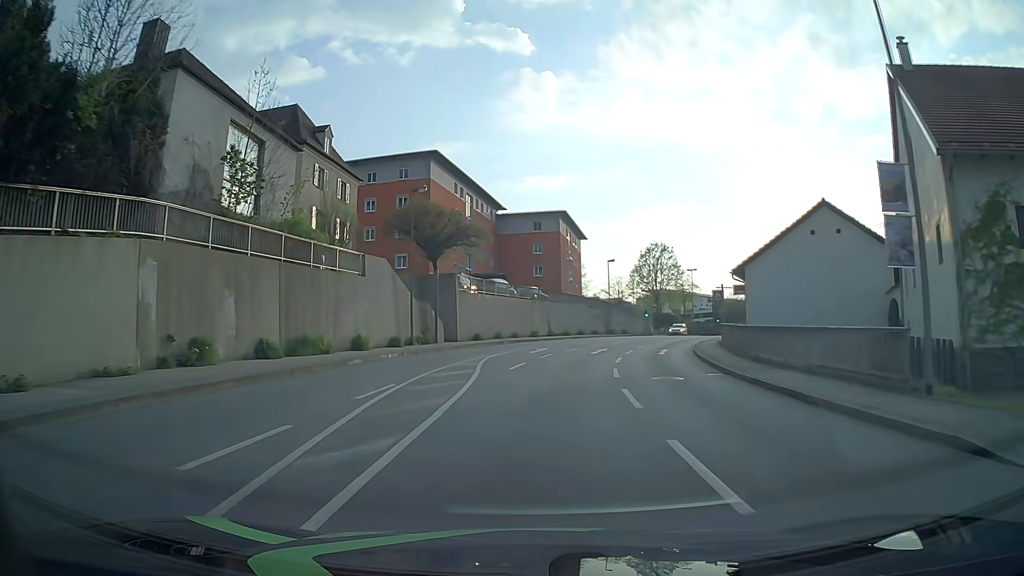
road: tertiary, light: Day
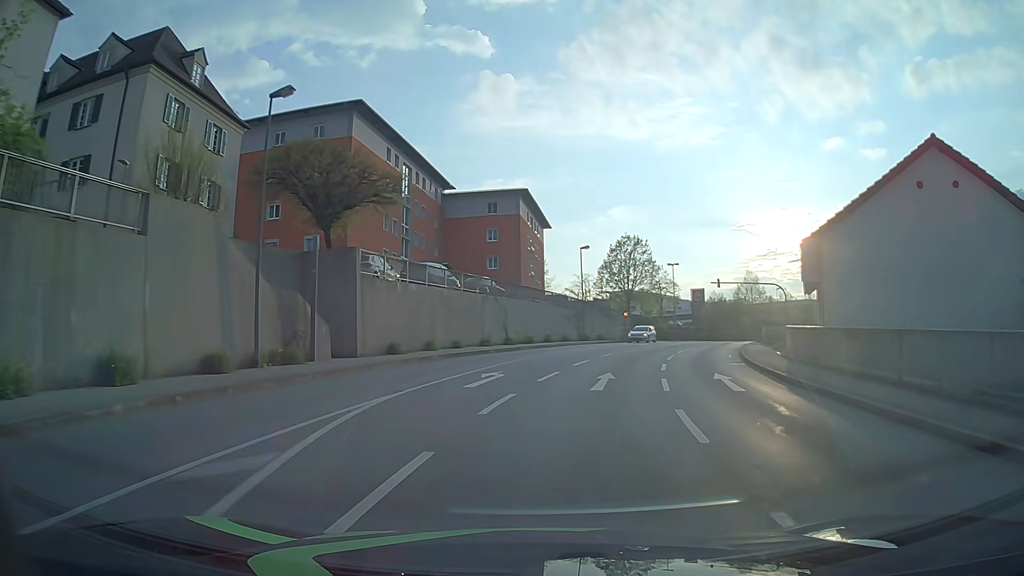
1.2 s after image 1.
(+0.2, +15.3) m; +4°
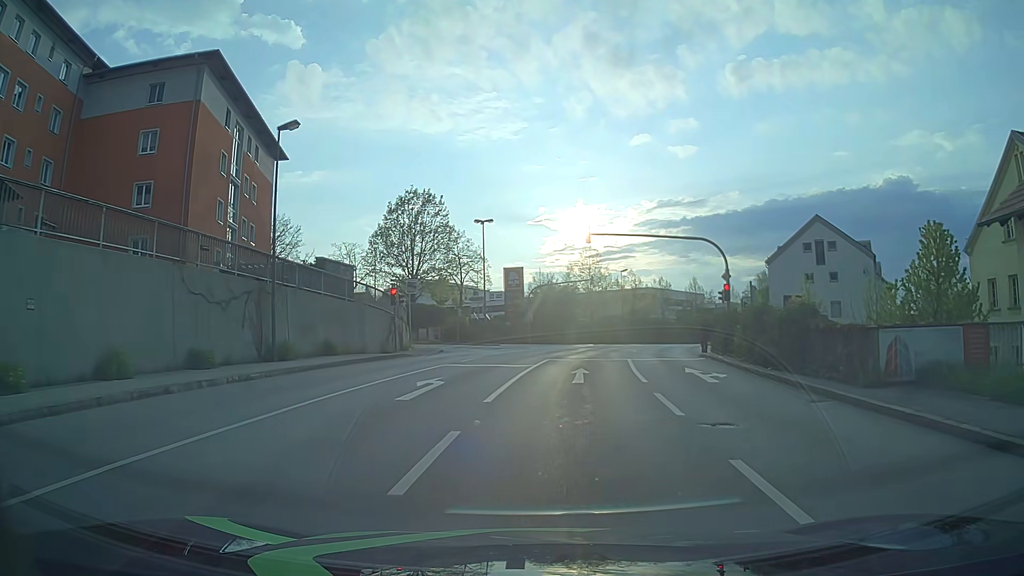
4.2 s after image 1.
(+5.2, +33.8) m; +17°
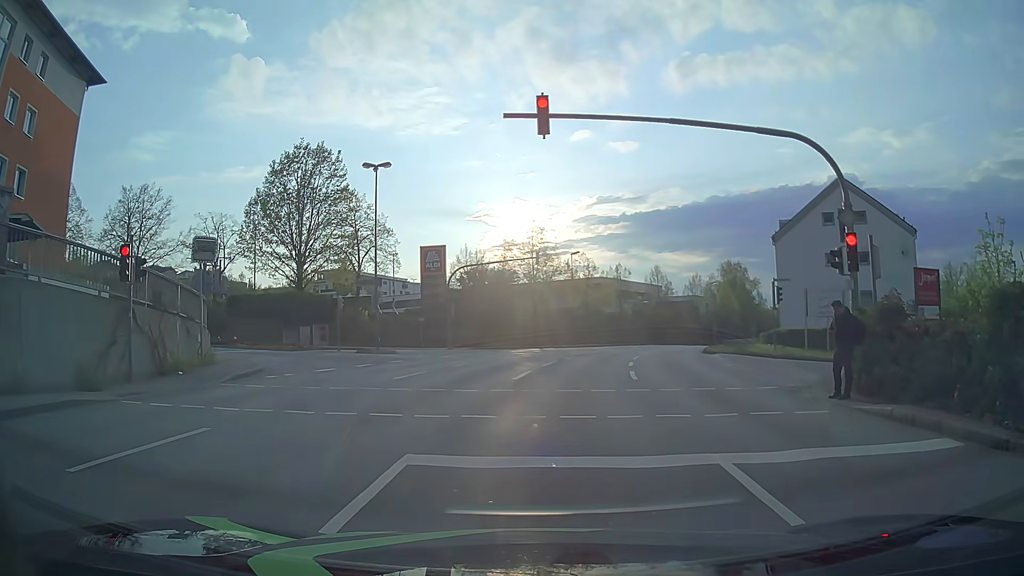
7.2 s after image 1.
(+1.0, +18.0) m; +6°
(0, +10) (+1, +20) (+2, +30) (+4, +40) (+7, +49) (+11, +58) (+15, +68) (+20, +76) (+25, +85) (+30, +94) m
